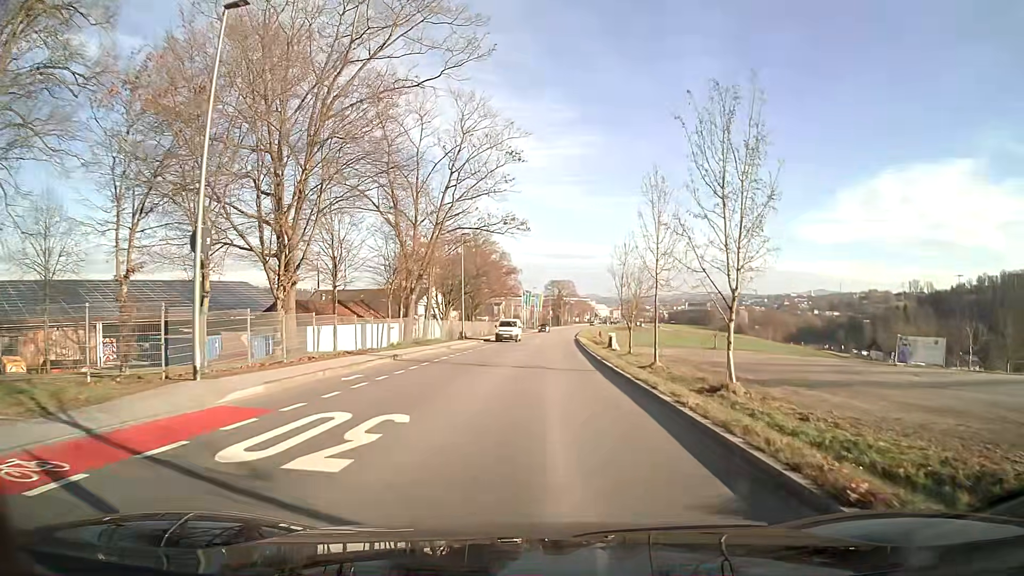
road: tertiary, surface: asphalt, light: Day
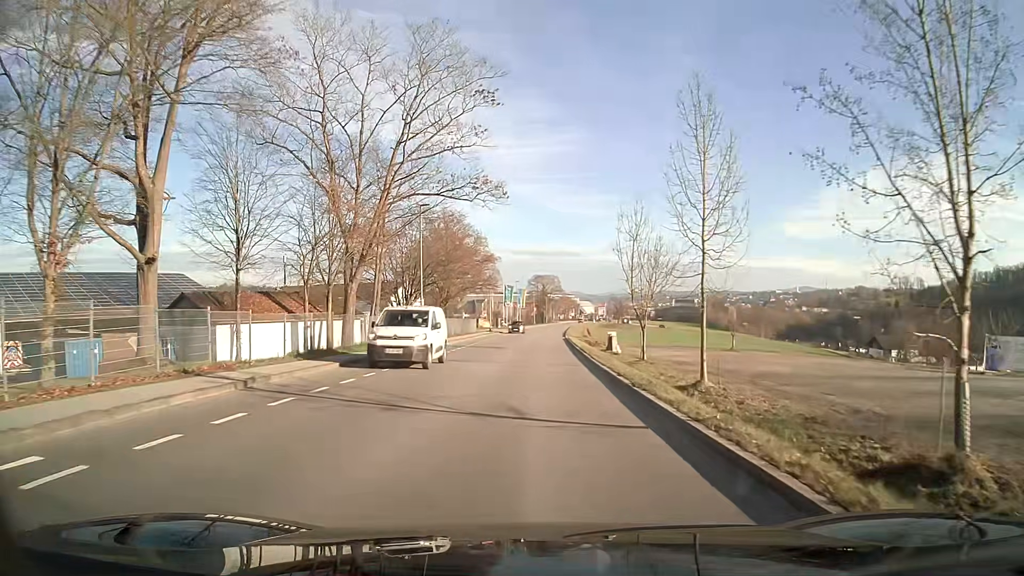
(+0.2, +12.1) m; +1°
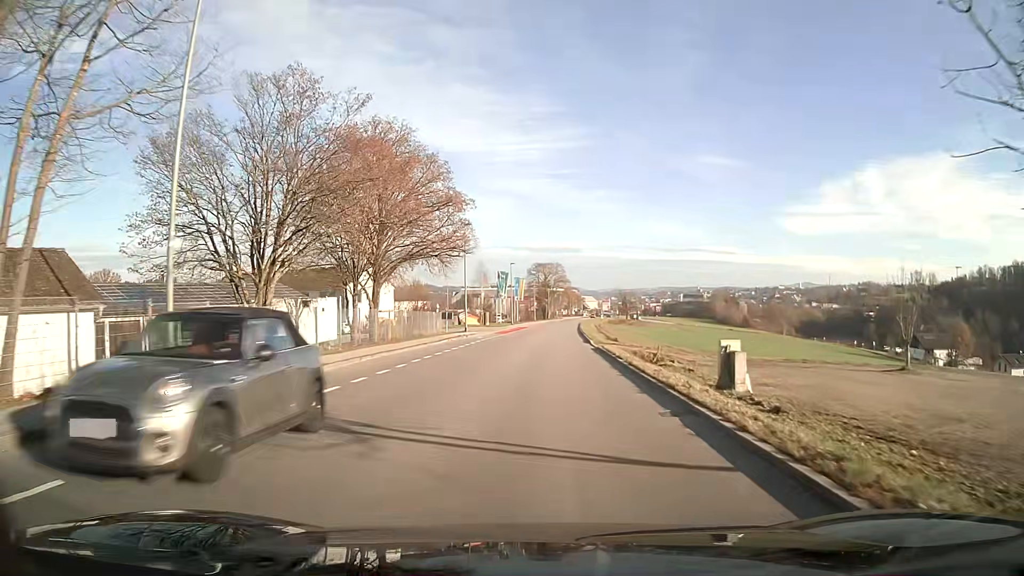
(0.0, +29.1) m; 0°
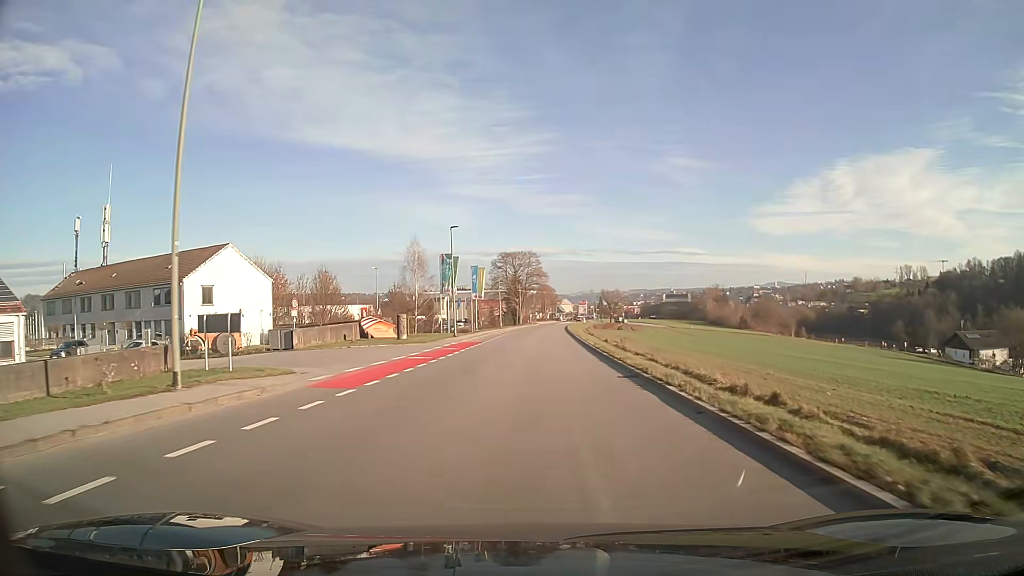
(+0.8, +39.6) m; +2°
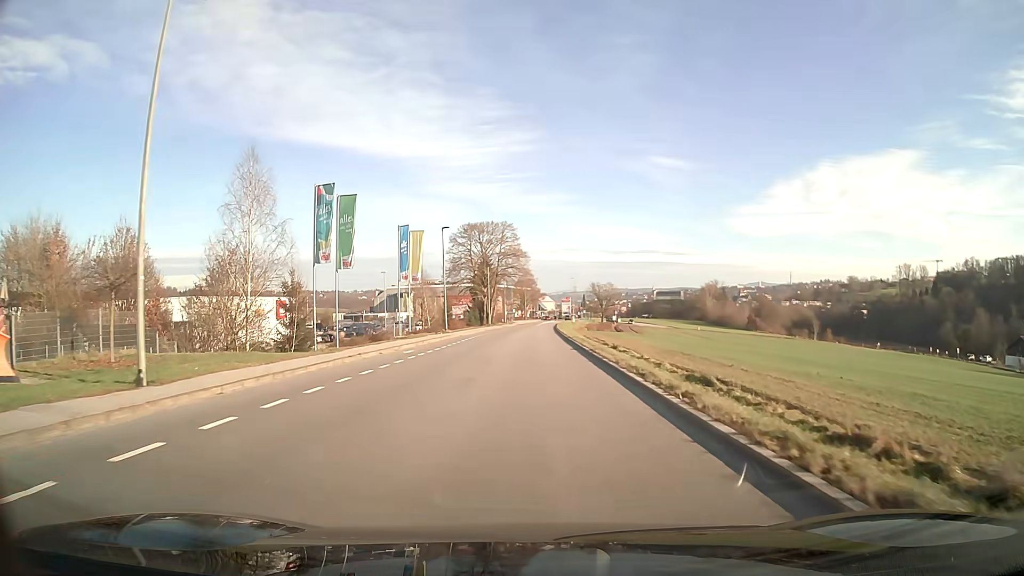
(+0.6, +38.7) m; +1°
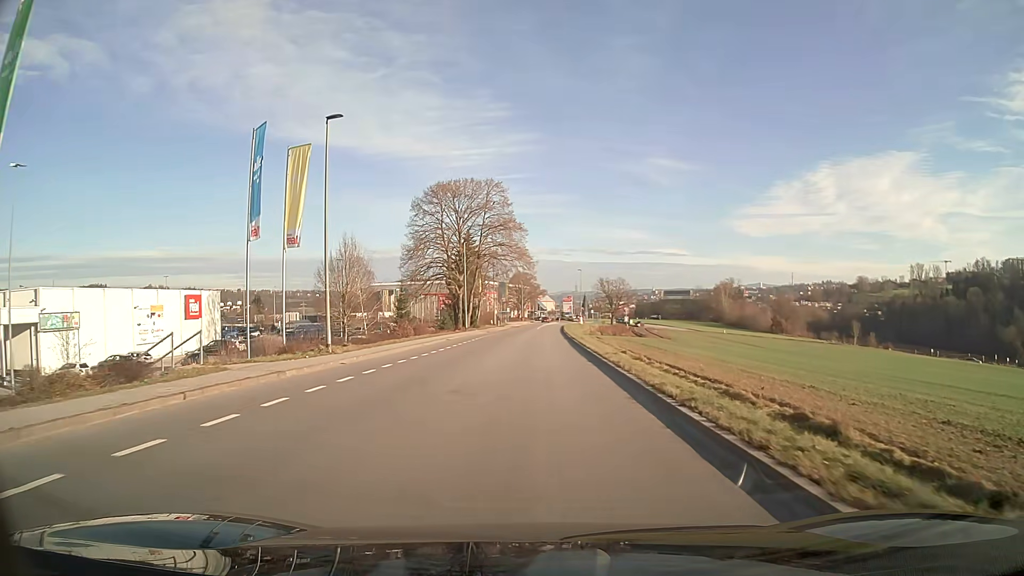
(0.0, +29.9) m; 0°
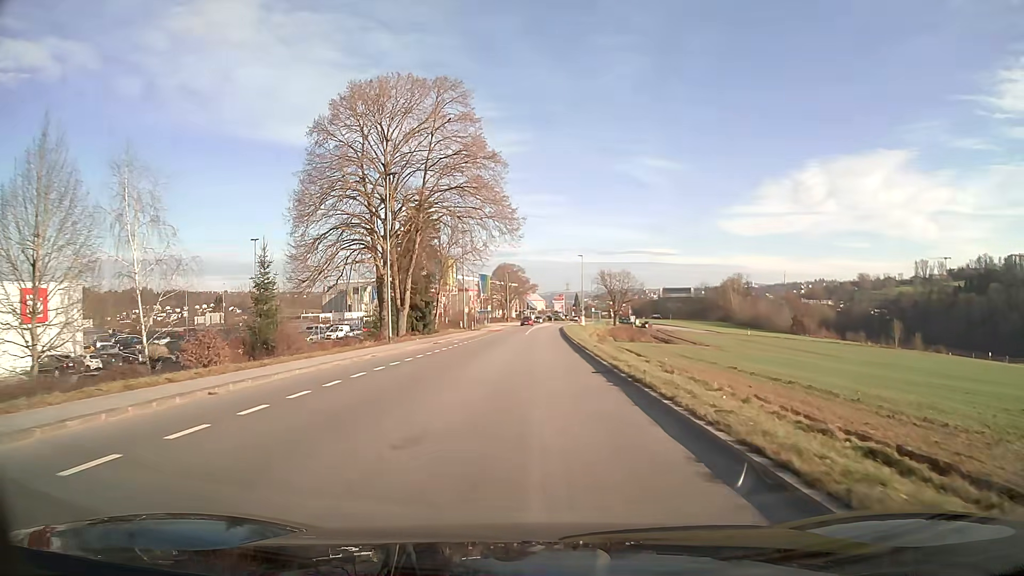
(+0.2, +29.0) m; +1°
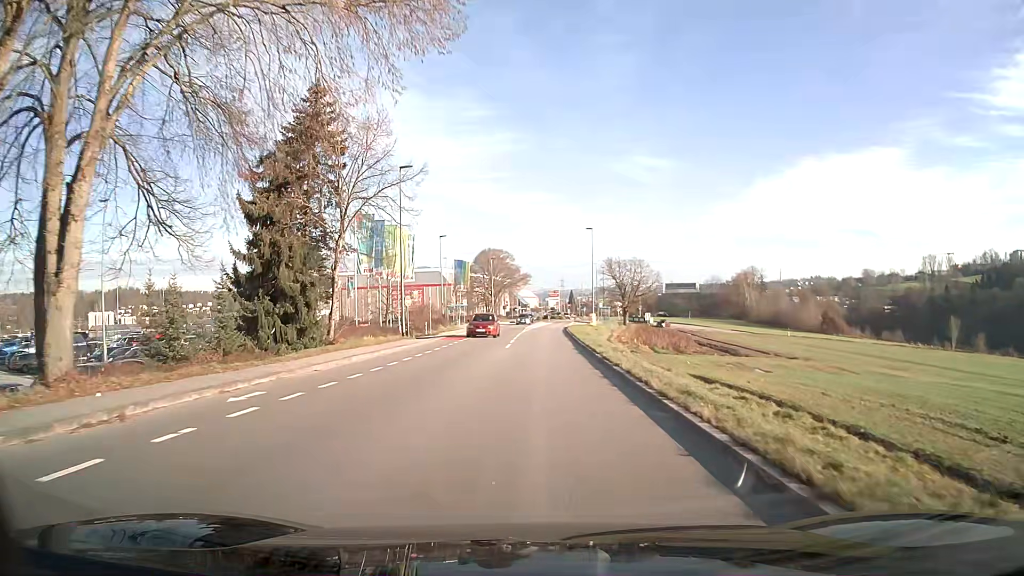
(+0.1, +28.3) m; +1°
(0, +10) (0, +20) (0, +30) (+1, +40) (+1, +50) (+1, +60) (+2, +70) (+2, +80) (+3, +90) (+4, +100) m
